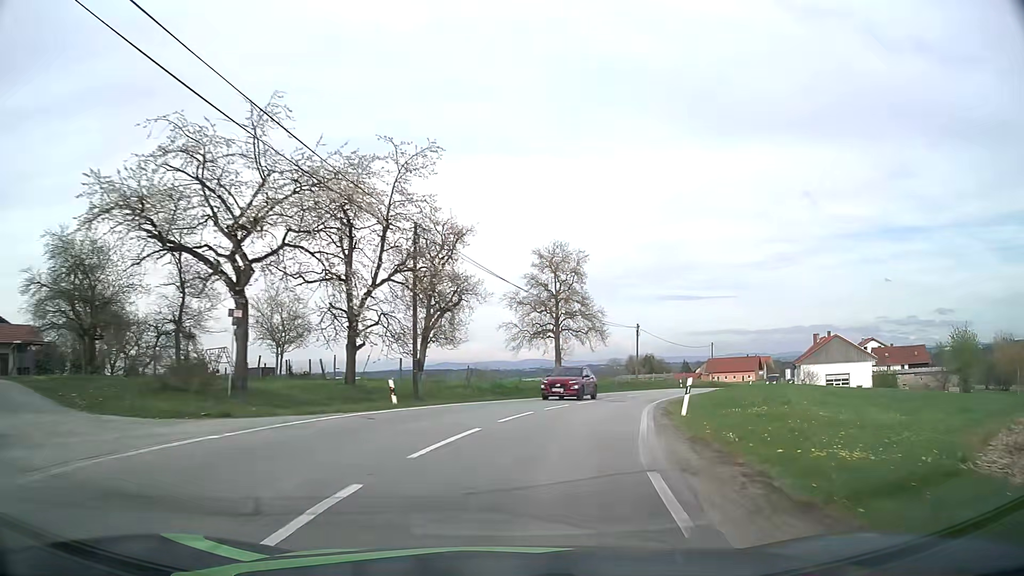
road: tertiary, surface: asphalt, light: Day
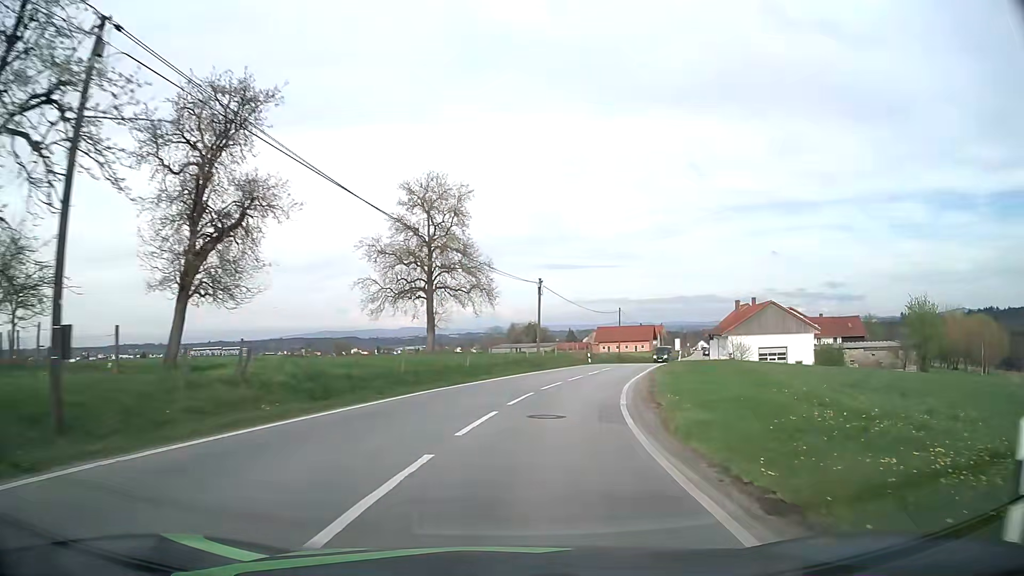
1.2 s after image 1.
(+1.3, +15.8) m; +10°
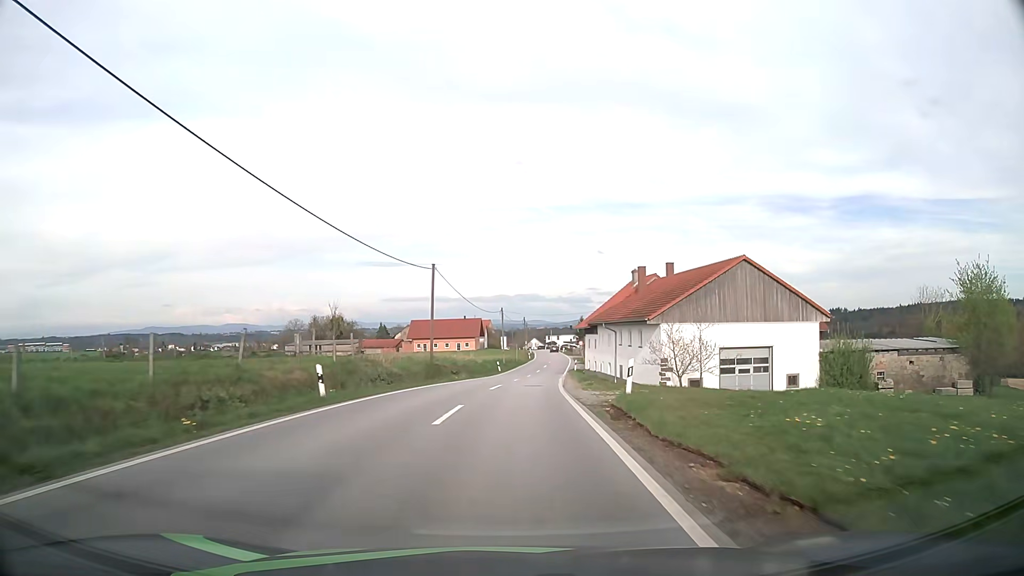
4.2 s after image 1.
(+7.1, +40.1) m; +16°
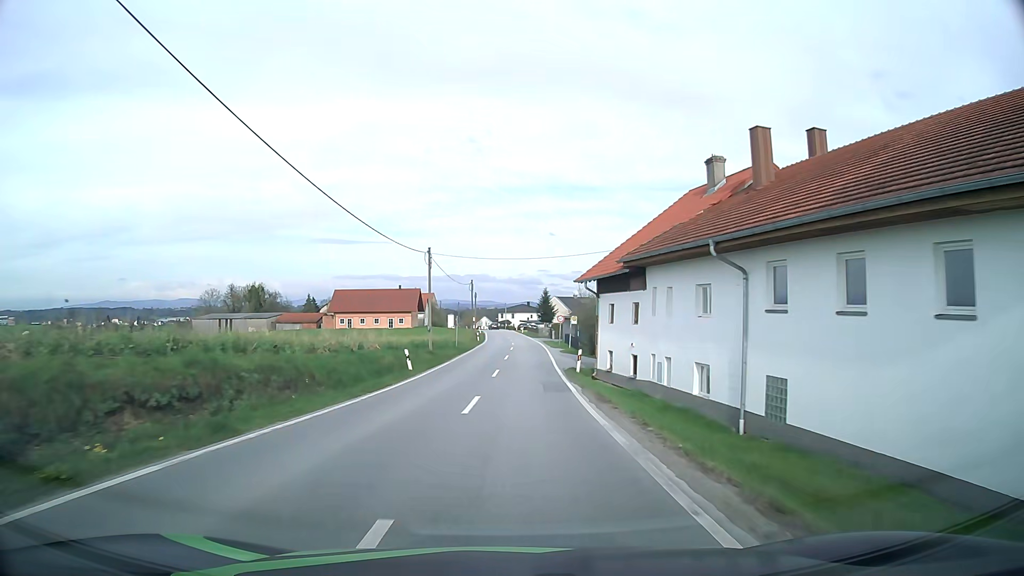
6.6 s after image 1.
(+1.1, +34.5) m; +4°
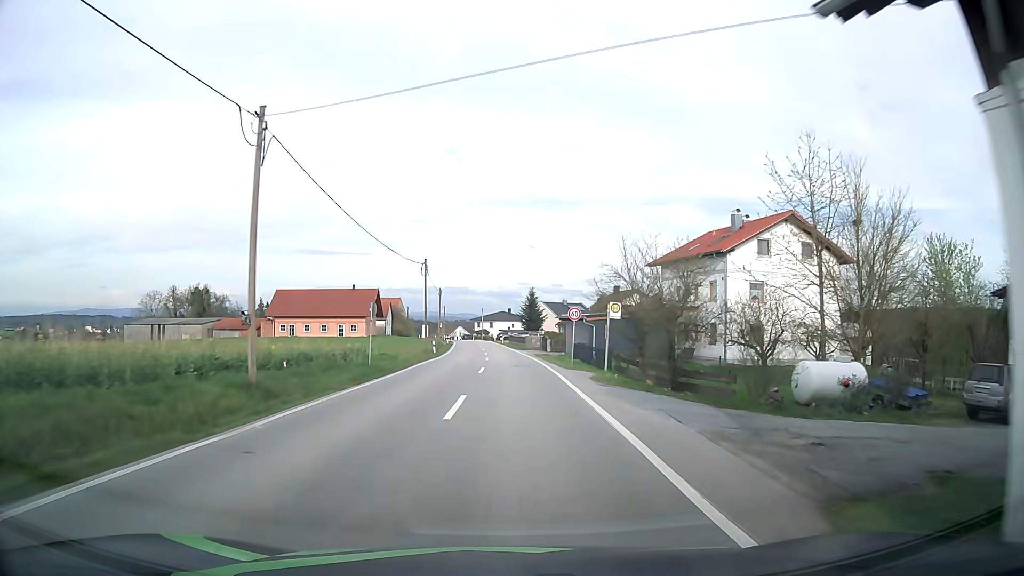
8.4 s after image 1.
(+0.5, +26.5) m; +2°
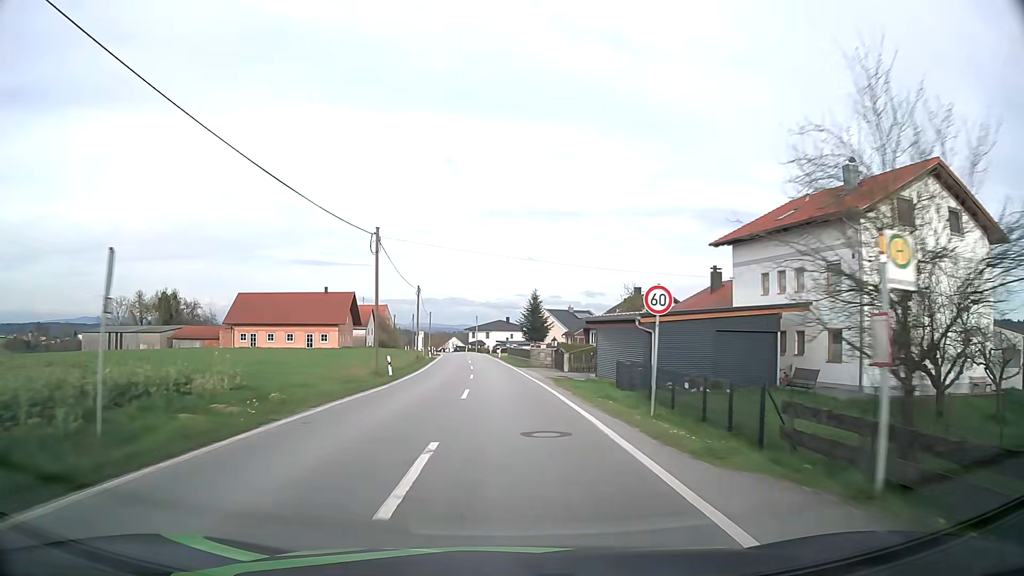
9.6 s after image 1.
(0.0, +17.7) m; 0°
(0, +10) (0, +20) (-1, +30) (-1, +40) (-2, +50) (-2, +60) (-3, +70) (-3, +80) (-4, +90) (-6, +100) m
